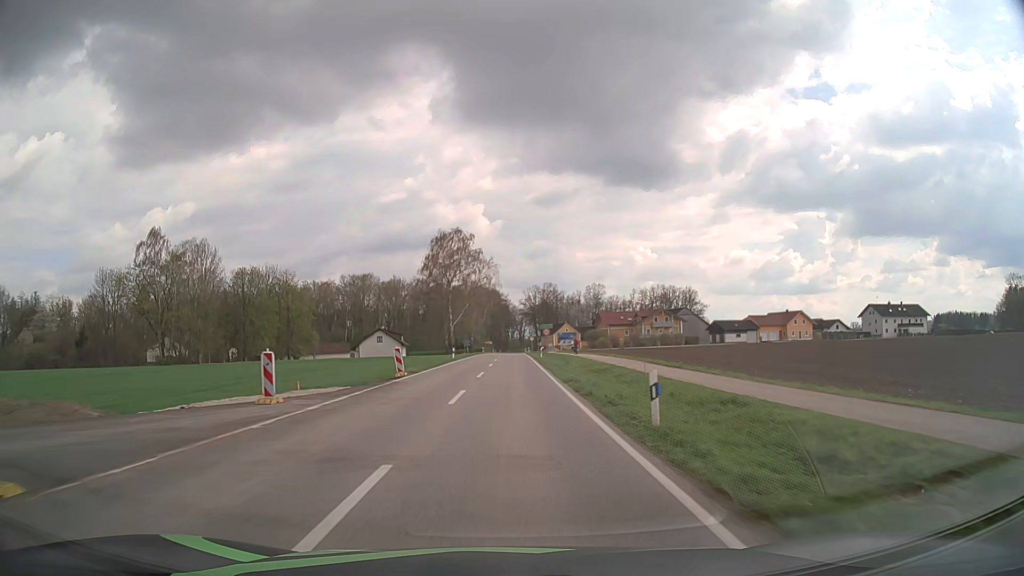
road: tertiary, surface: asphalt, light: Day
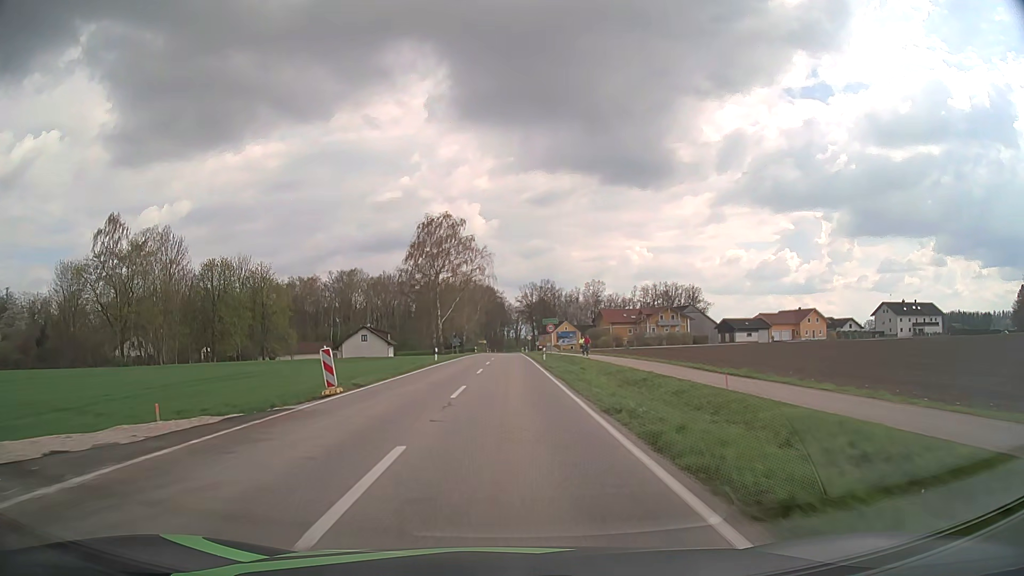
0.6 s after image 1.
(+0.1, +10.8) m; +1°
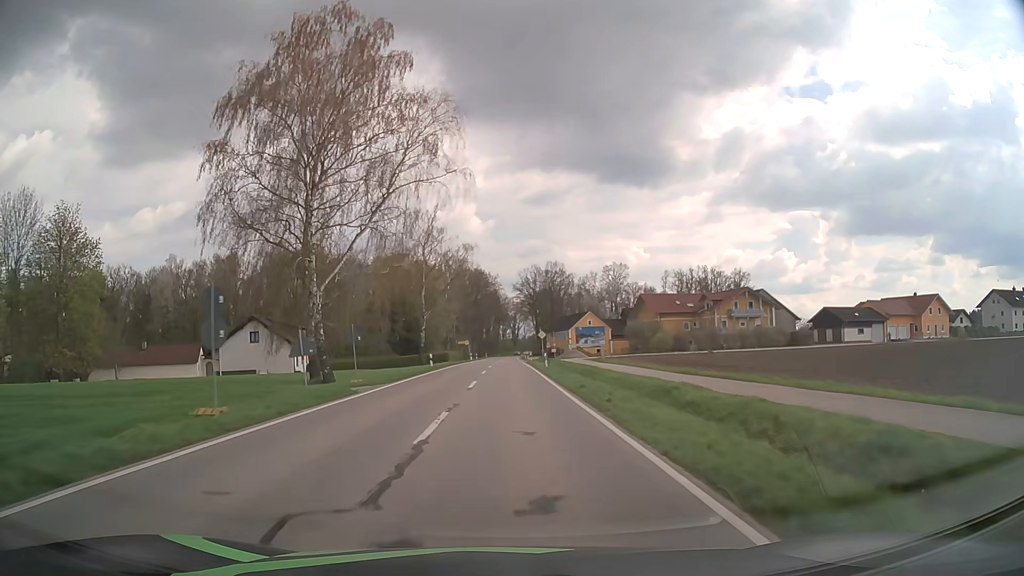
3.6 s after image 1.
(0.0, +54.6) m; 0°
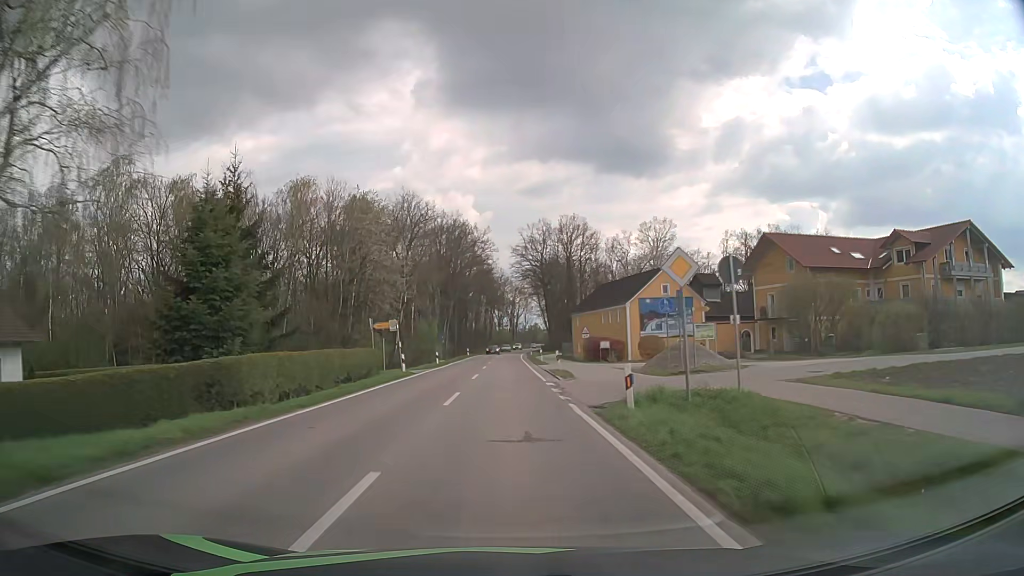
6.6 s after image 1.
(+0.1, +56.5) m; 0°
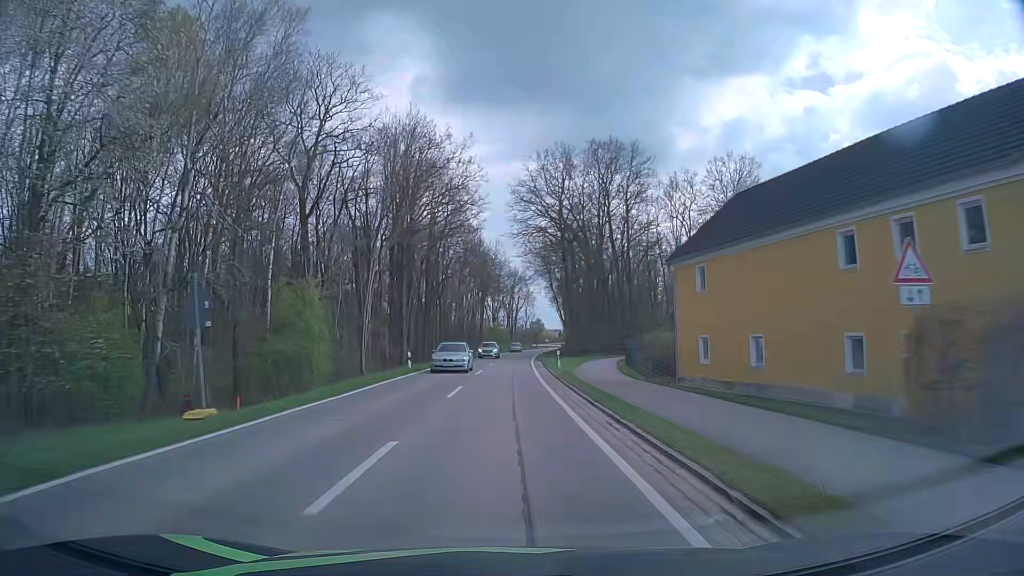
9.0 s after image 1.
(+0.2, +47.2) m; 0°
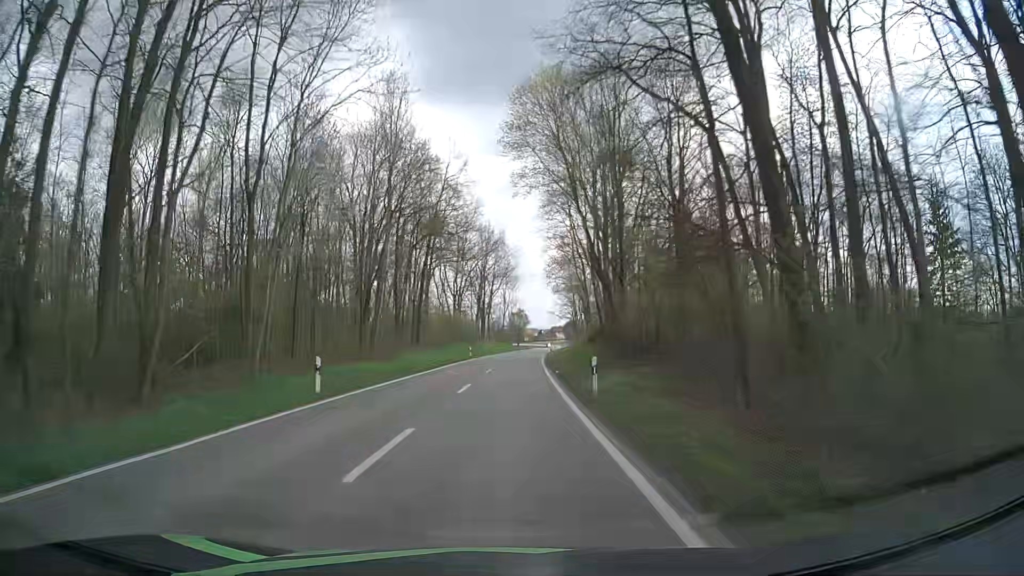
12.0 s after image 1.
(+1.1, +60.9) m; +2°
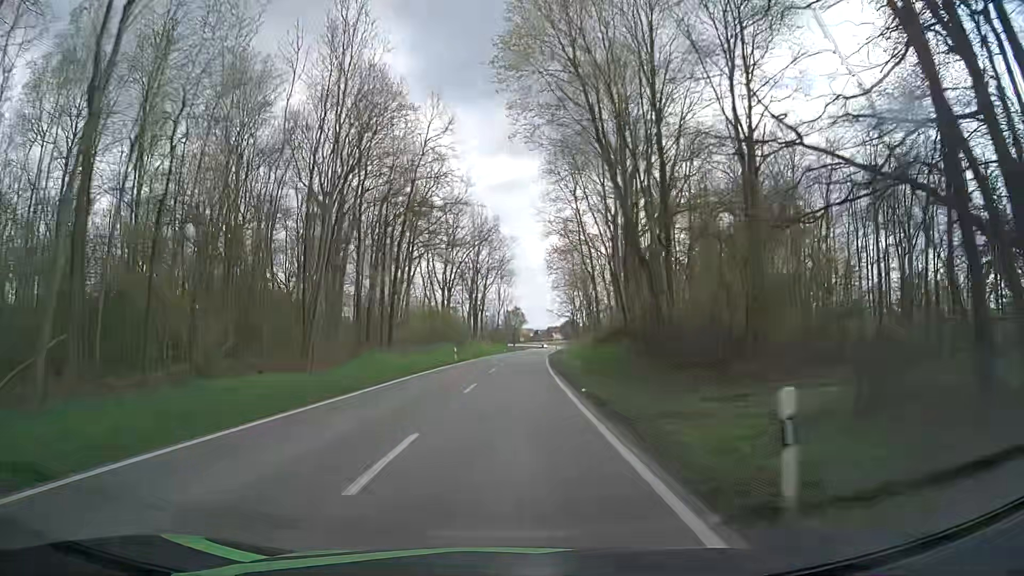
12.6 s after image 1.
(0.0, +12.4) m; 0°
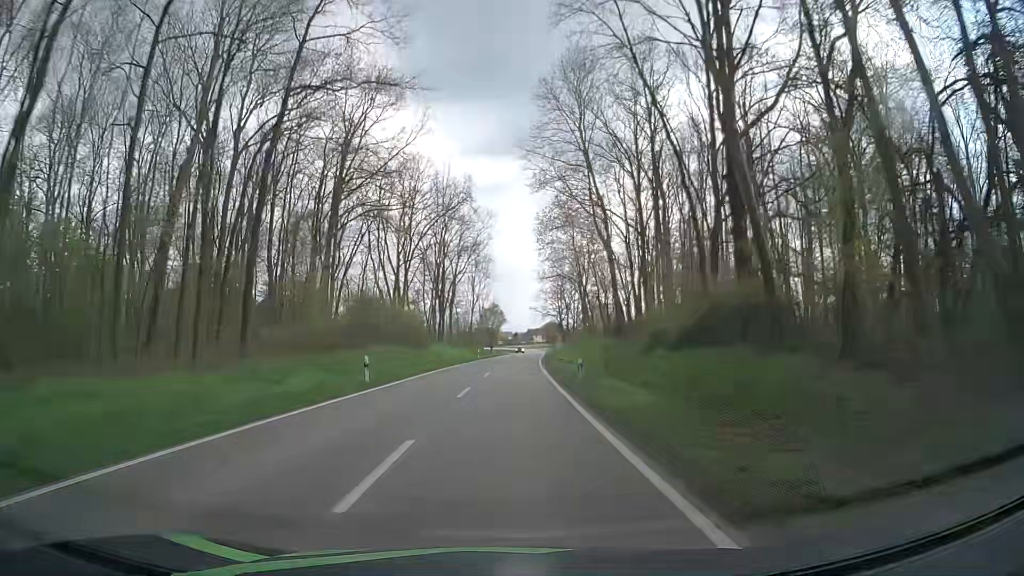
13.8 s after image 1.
(+0.6, +25.1) m; +3°
(0, +10) (0, +20) (0, +30) (+1, +40) (+1, +50) (+1, +60) (+2, +70) (+2, +80) (+3, +90) (+3, +100) m
